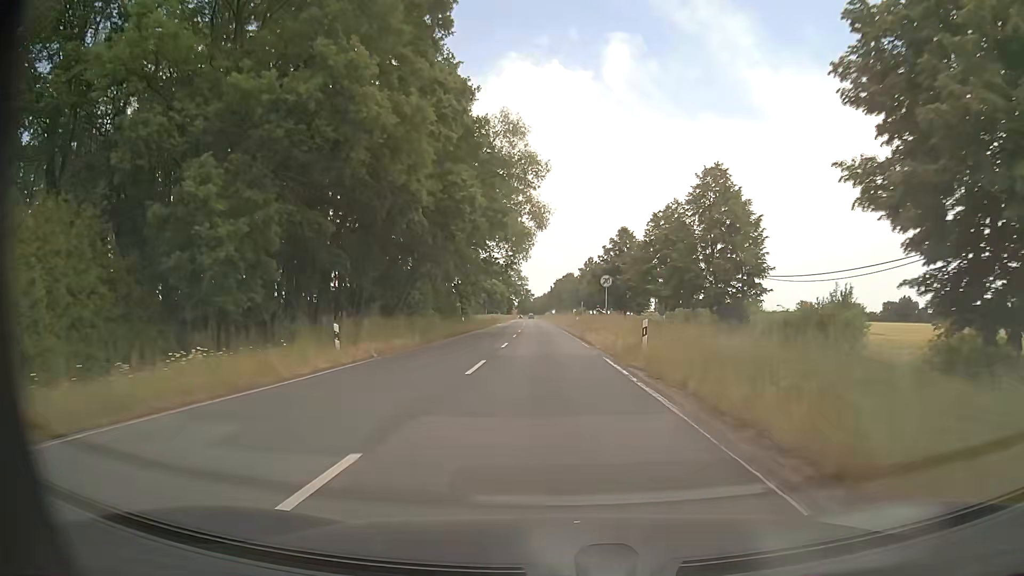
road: secondary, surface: asphalt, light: Day
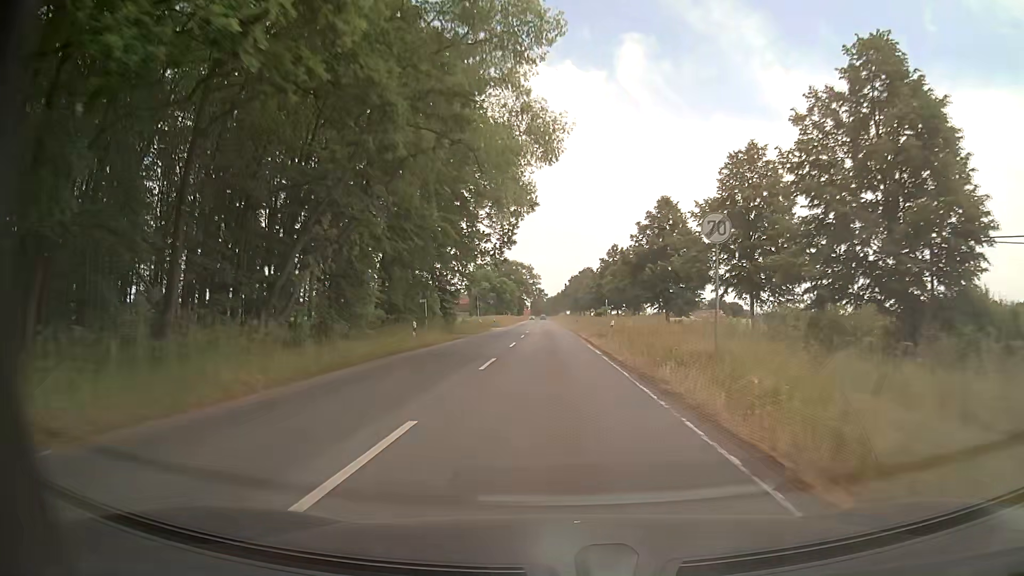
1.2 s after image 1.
(-0.3, +22.2) m; -2°
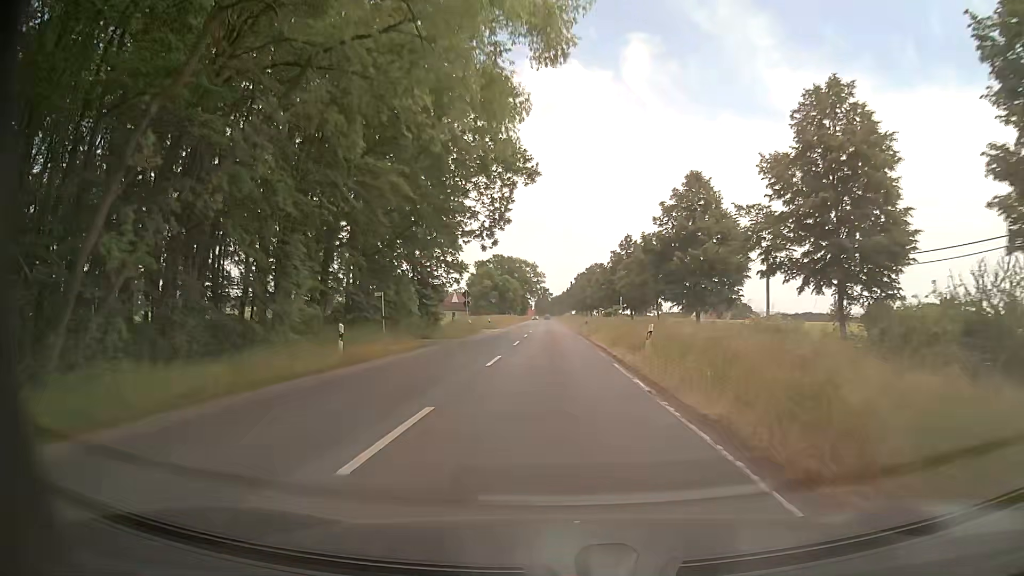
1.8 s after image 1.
(0.0, +11.1) m; 0°
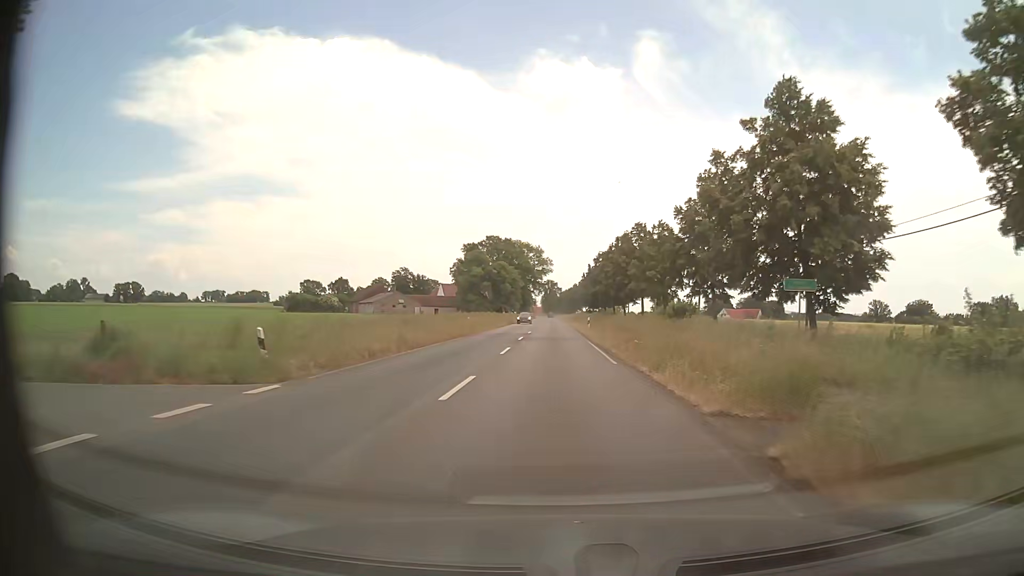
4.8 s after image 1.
(-0.4, +55.8) m; -1°
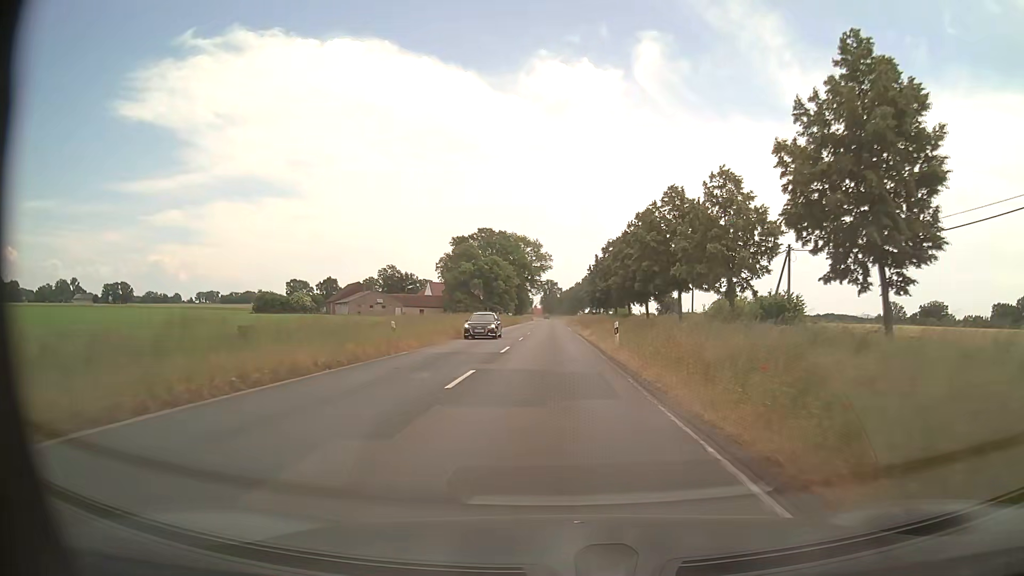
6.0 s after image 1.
(0.0, +22.8) m; 0°
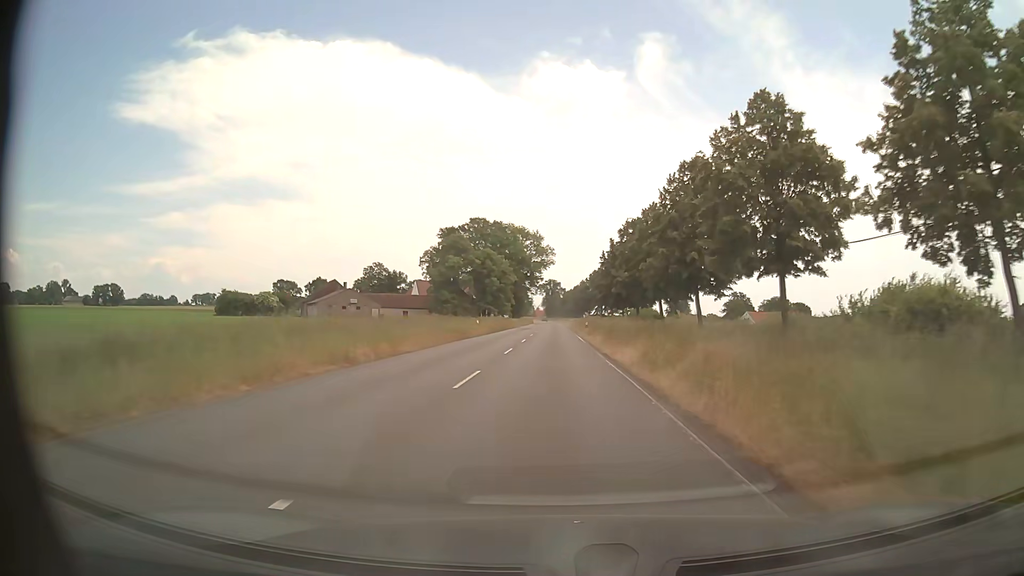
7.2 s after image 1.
(-0.1, +23.8) m; 0°
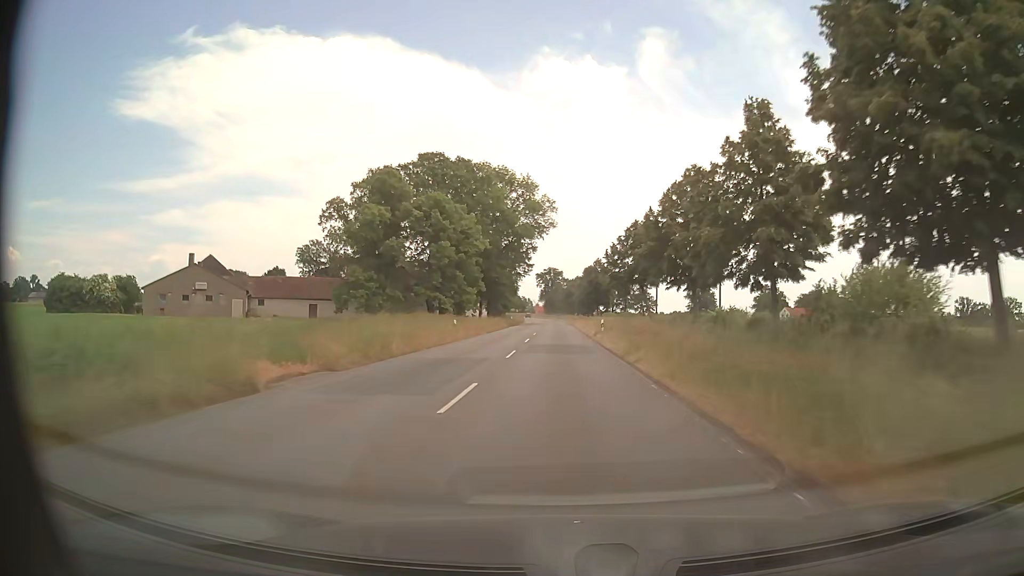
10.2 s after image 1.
(-0.4, +64.6) m; 0°
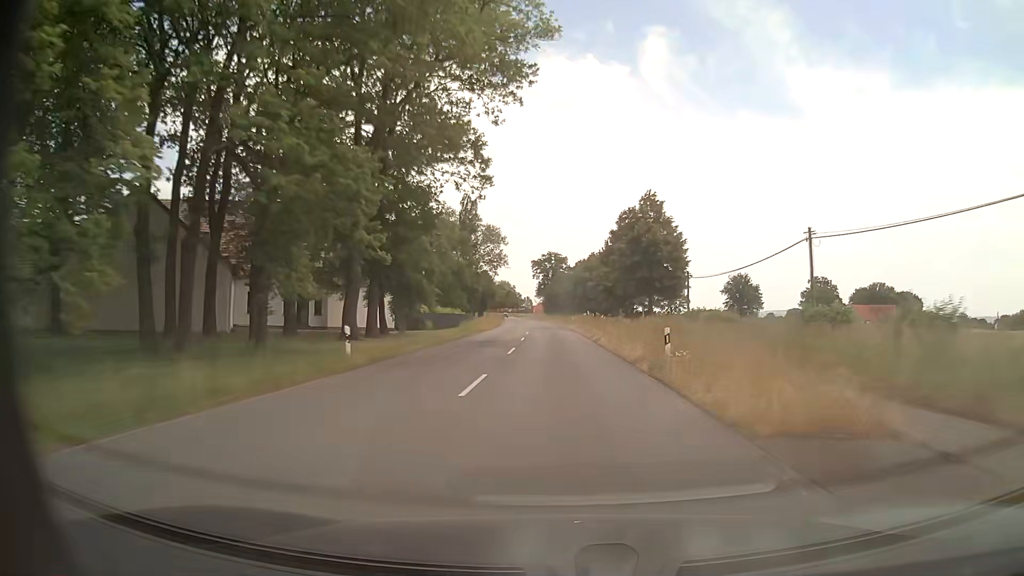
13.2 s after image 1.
(-0.2, +71.1) m; 0°
(0, +10) (0, +20) (0, +30) (0, +40) (-1, +50) (-1, +60) (-1, +70) (-2, +80) (-2, +90) (-3, +100) m
